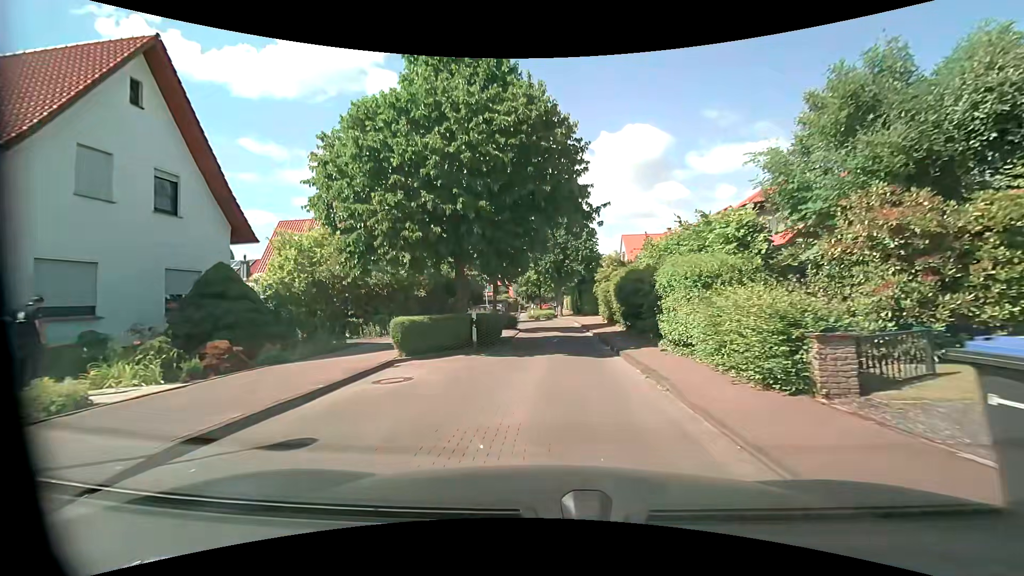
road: residential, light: Day
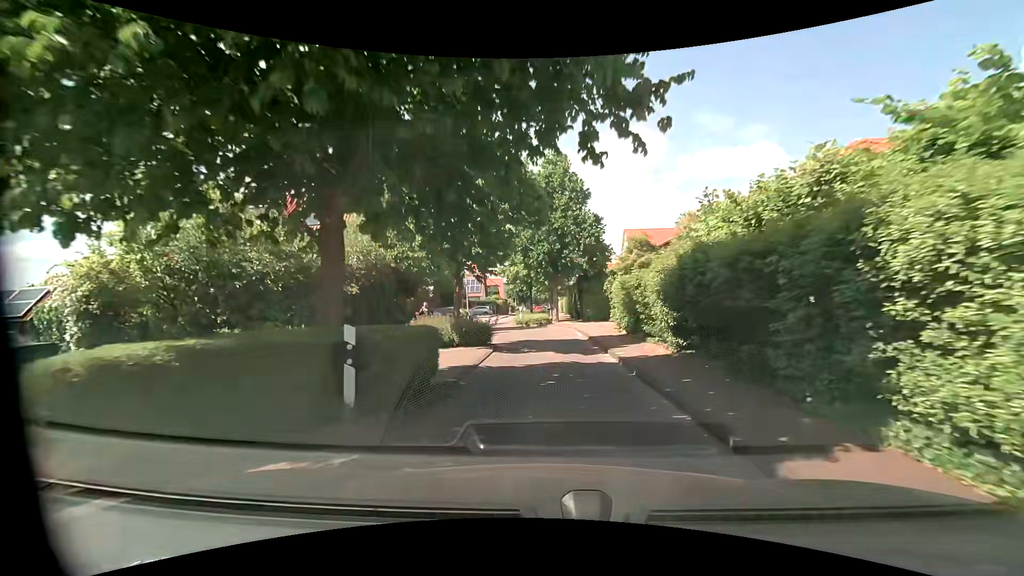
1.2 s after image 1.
(+0.1, +8.8) m; +1°
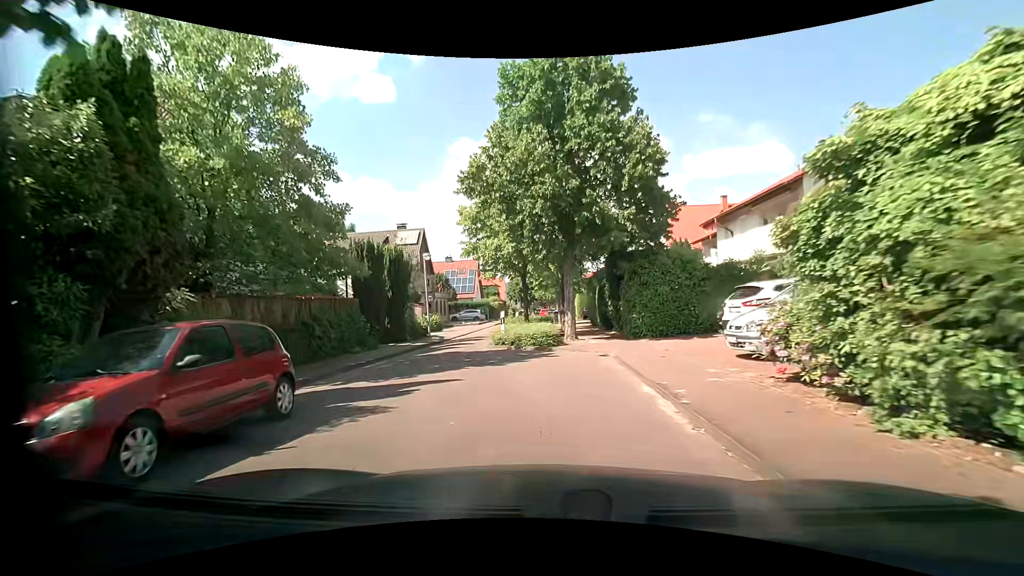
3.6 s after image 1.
(+0.2, +16.1) m; +1°
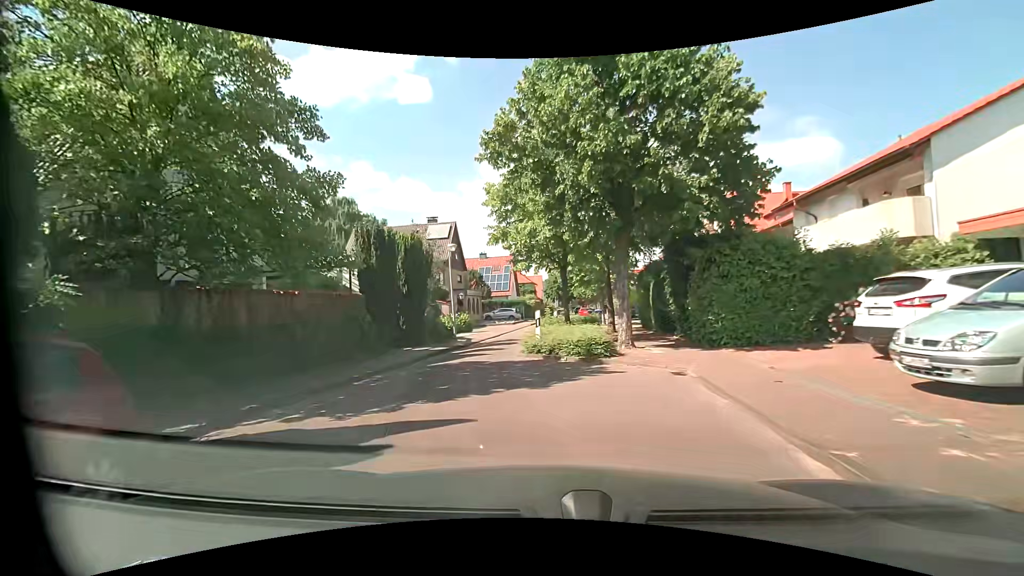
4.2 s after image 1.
(-0.2, +3.6) m; -5°
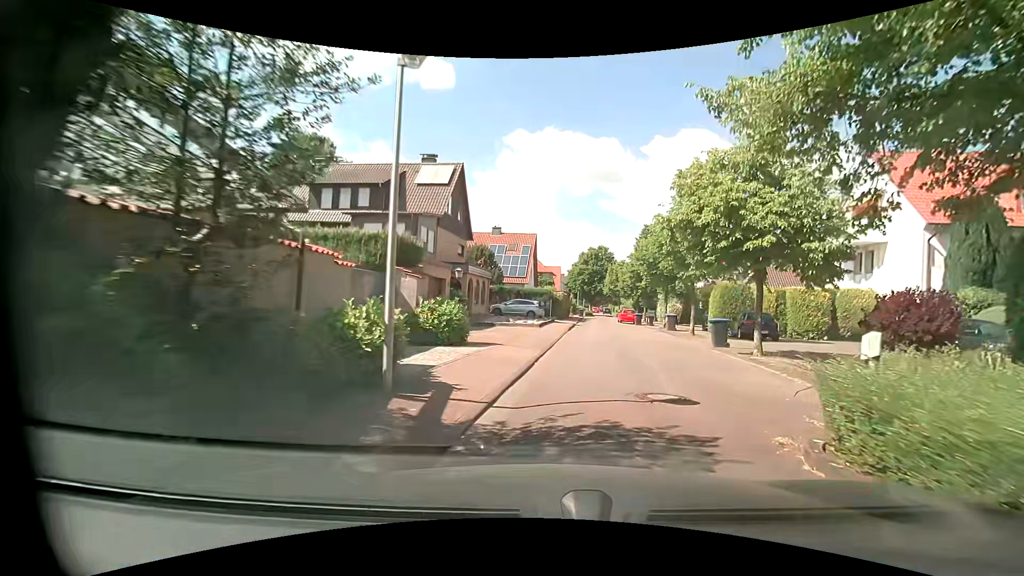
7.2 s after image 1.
(-2.4, +17.7) m; +1°
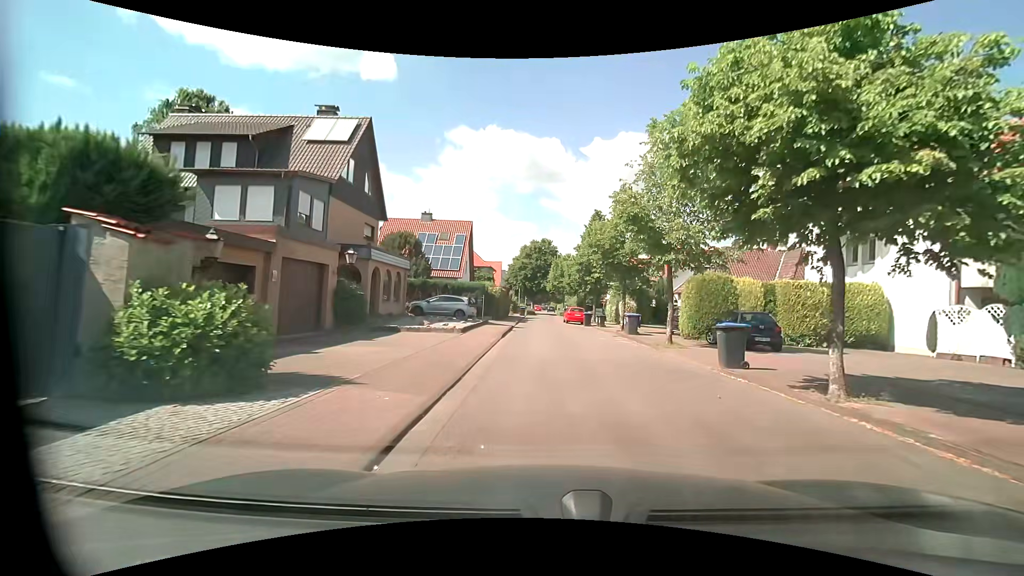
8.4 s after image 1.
(+0.3, +7.6) m; +6°
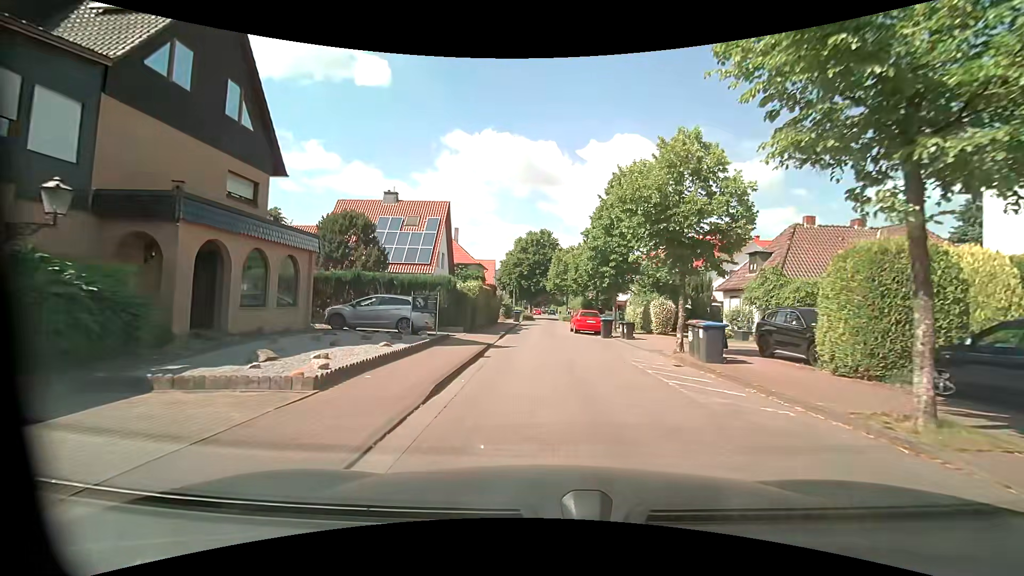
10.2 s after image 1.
(-0.1, +12.3) m; -1°
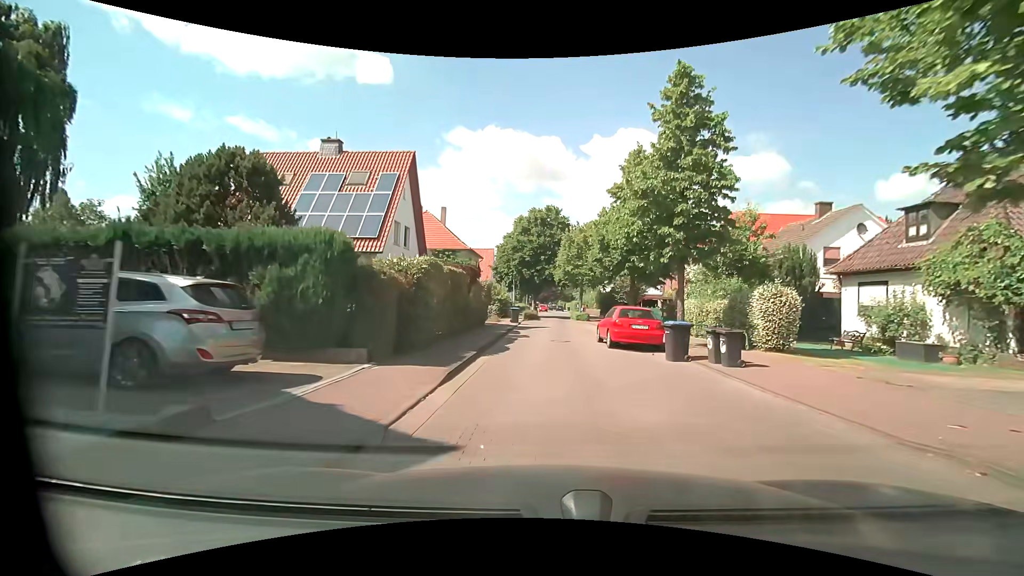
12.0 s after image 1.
(-0.1, +13.0) m; -1°
(0, +10) (0, +20) (+1, +30) (+1, +40) (+2, +50) (+2, +60) (+3, +70) (+4, +80) (+5, +90) (+5, +100) m
